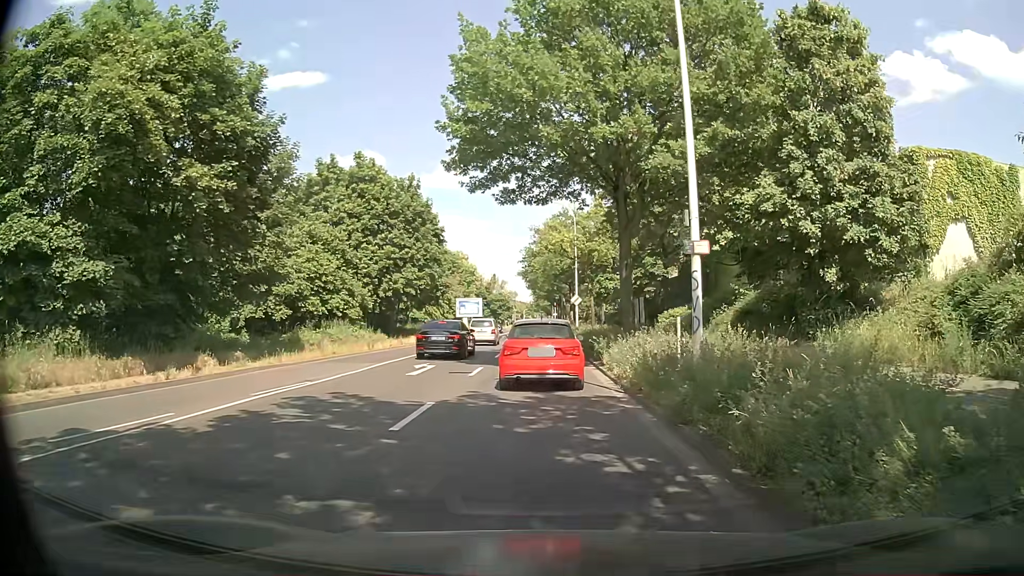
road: secondary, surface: asphalt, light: Day
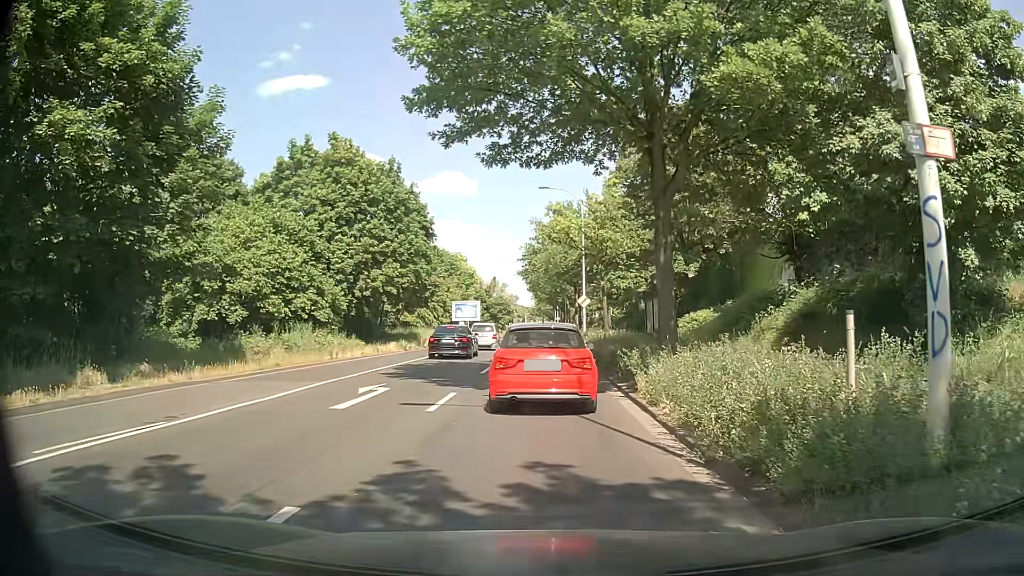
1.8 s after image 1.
(0.0, +6.4) m; +1°
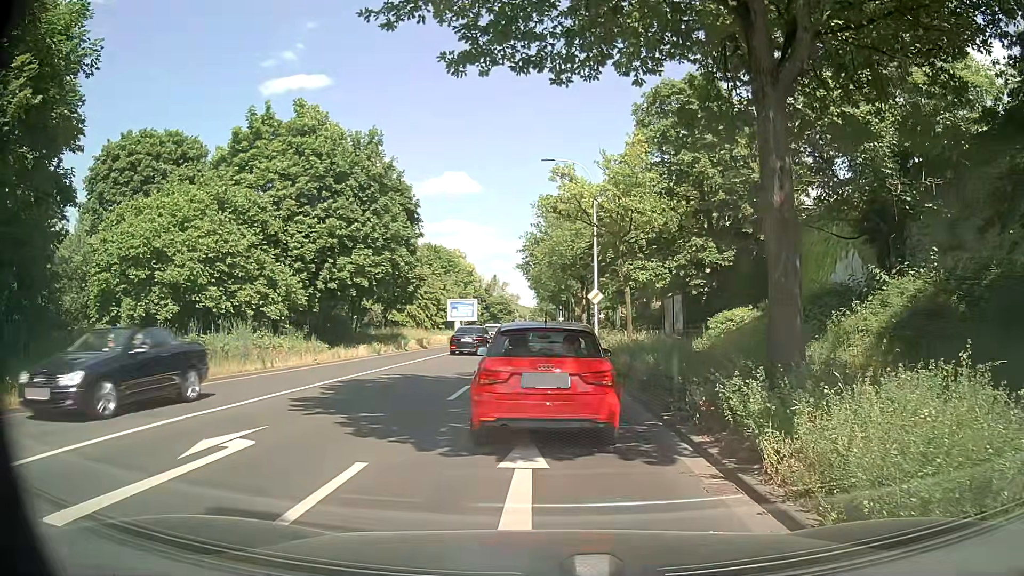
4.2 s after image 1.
(-0.2, +7.3) m; -2°
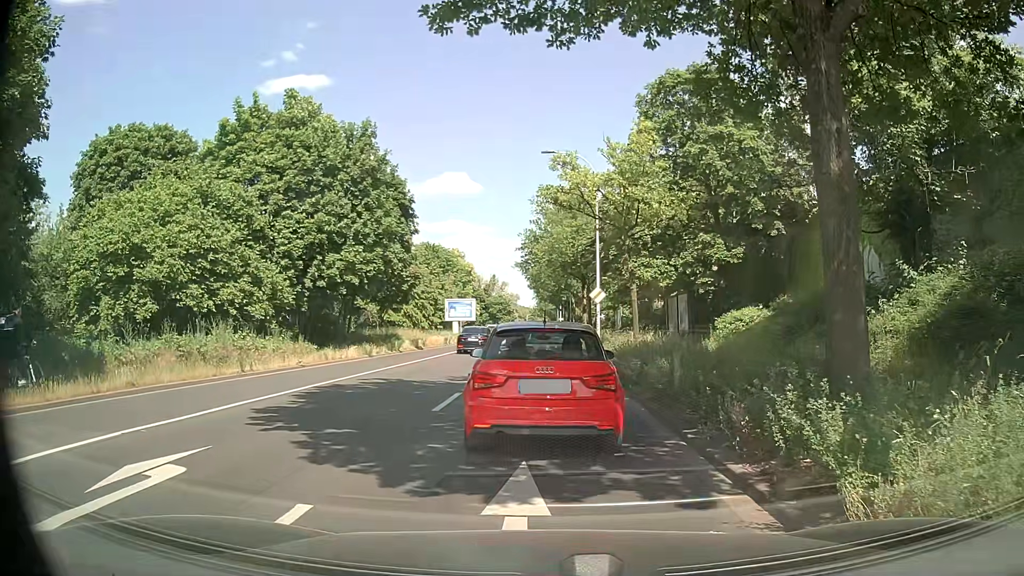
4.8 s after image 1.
(0.0, +1.7) m; 0°
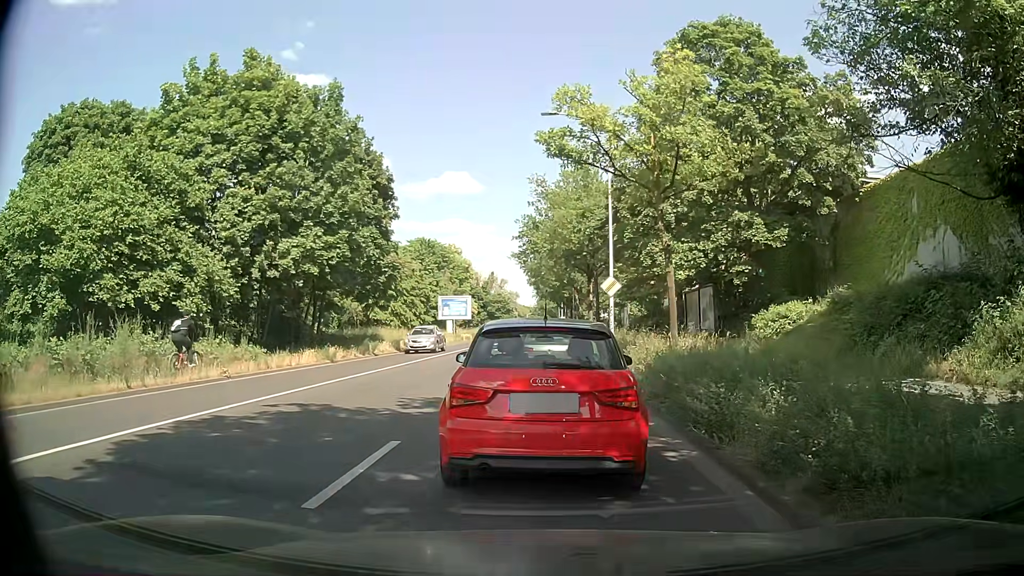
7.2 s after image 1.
(0.0, +6.0) m; 0°
